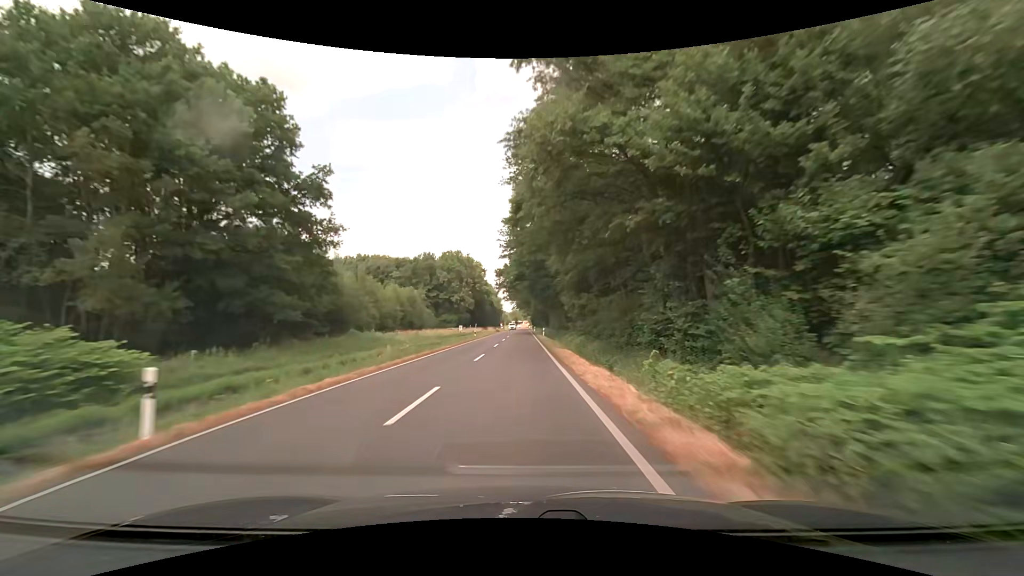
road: secondary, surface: asphalt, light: Day
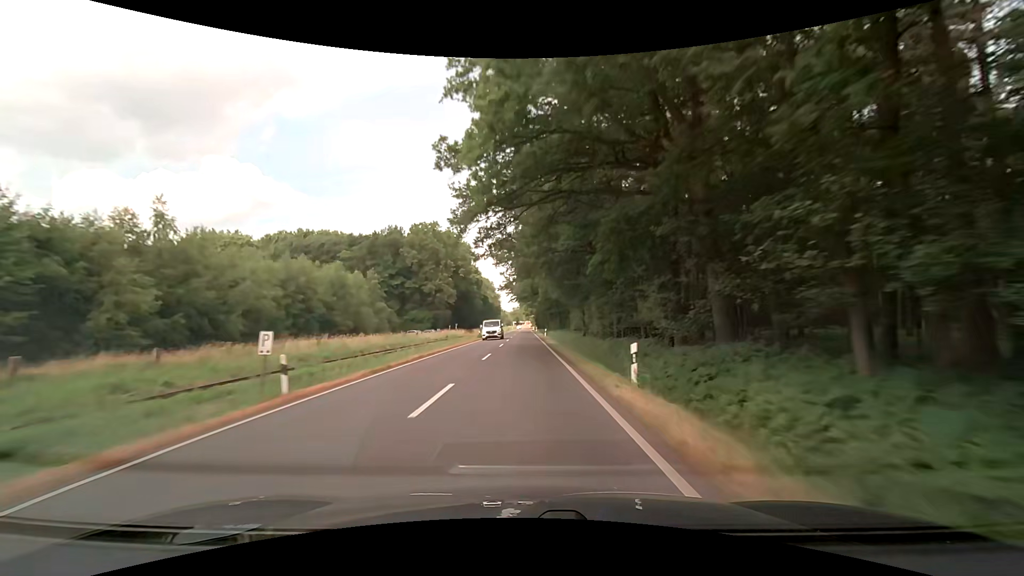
(-0.2, +47.4) m; -1°
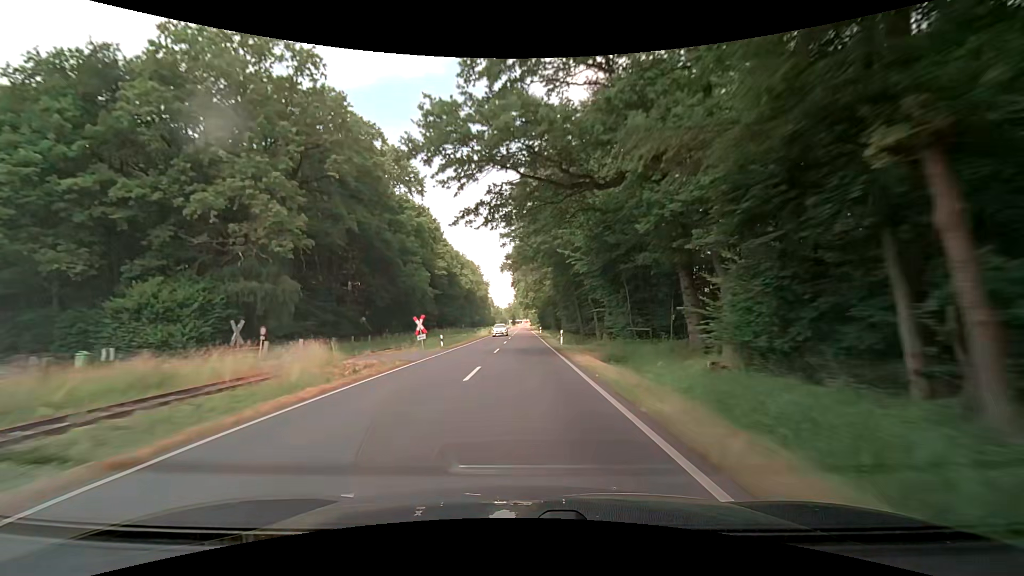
(+0.5, +79.0) m; 0°
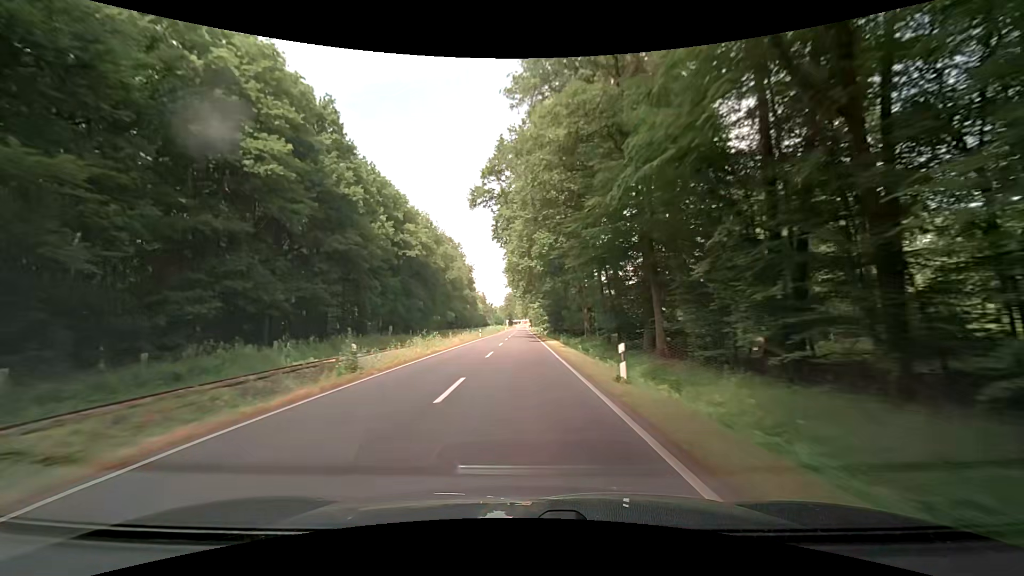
(+0.3, +63.3) m; +1°
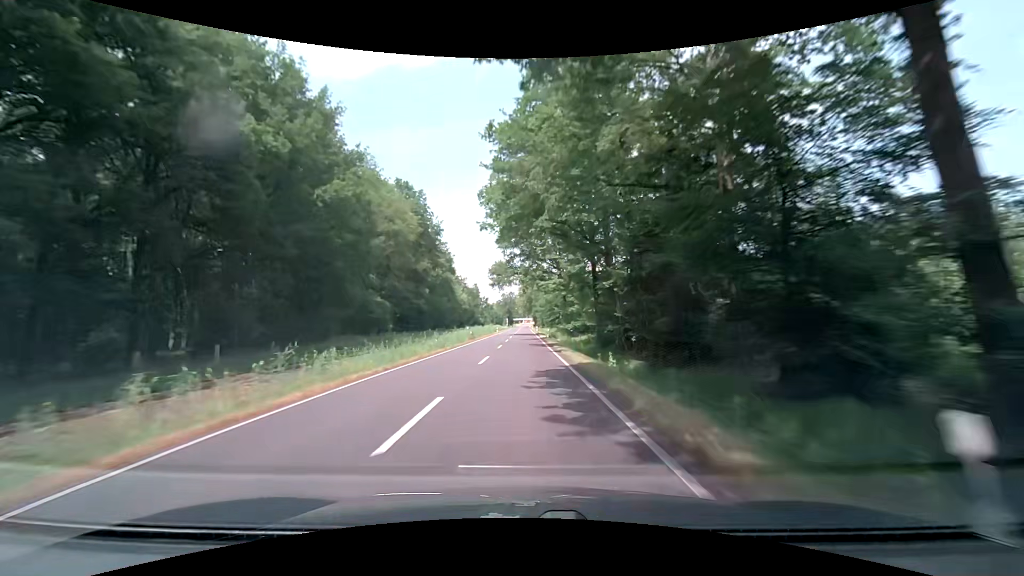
(-0.3, +63.2) m; 0°
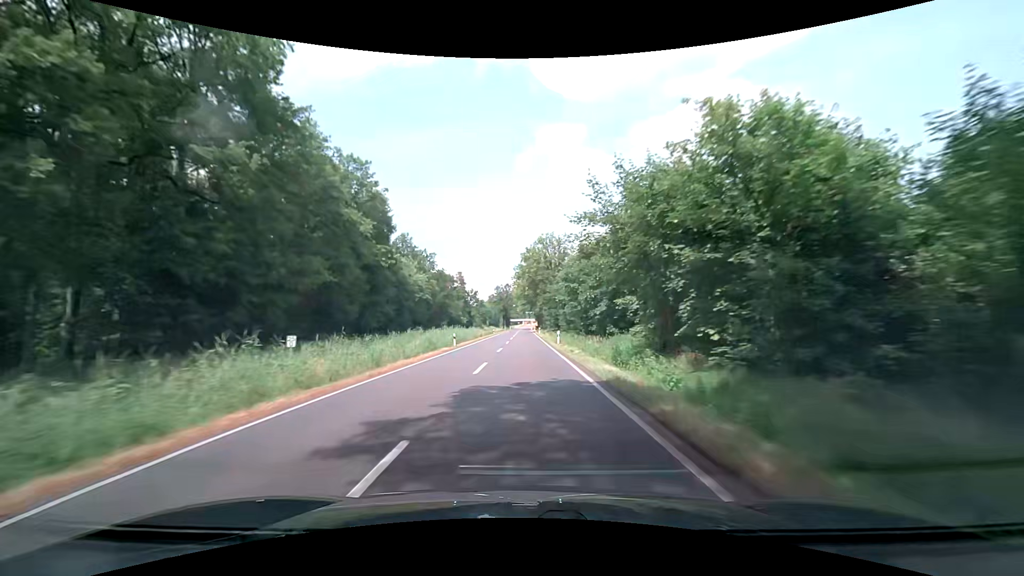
(-0.2, +63.2) m; 0°
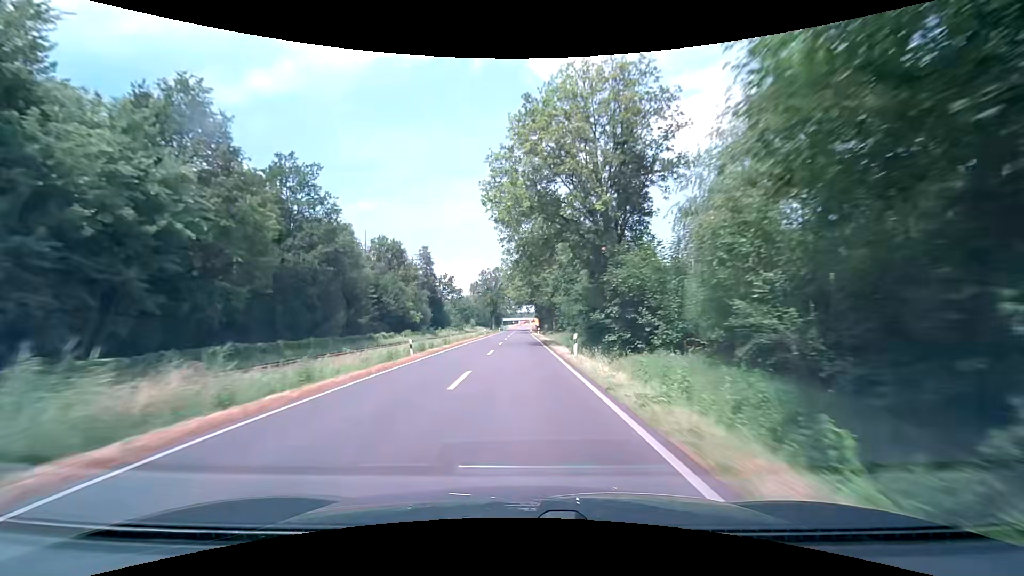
(+0.2, +63.2) m; +1°
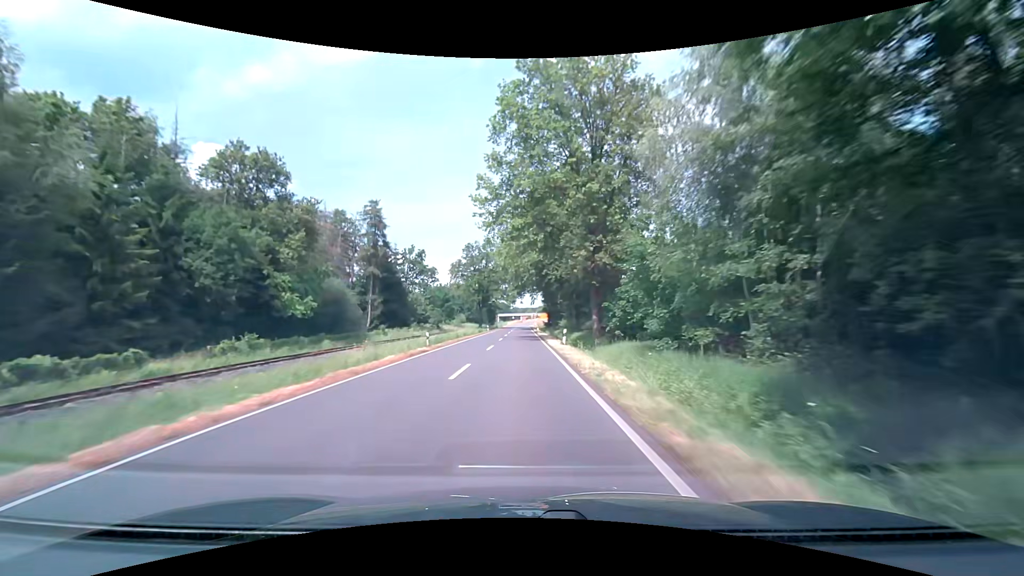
(-0.3, +46.4) m; -1°
(0, +10) (0, +20) (0, +30) (0, +40) (0, +50) (0, +60) (0, +70) (0, +80) (0, +90) (-1, +100) m
